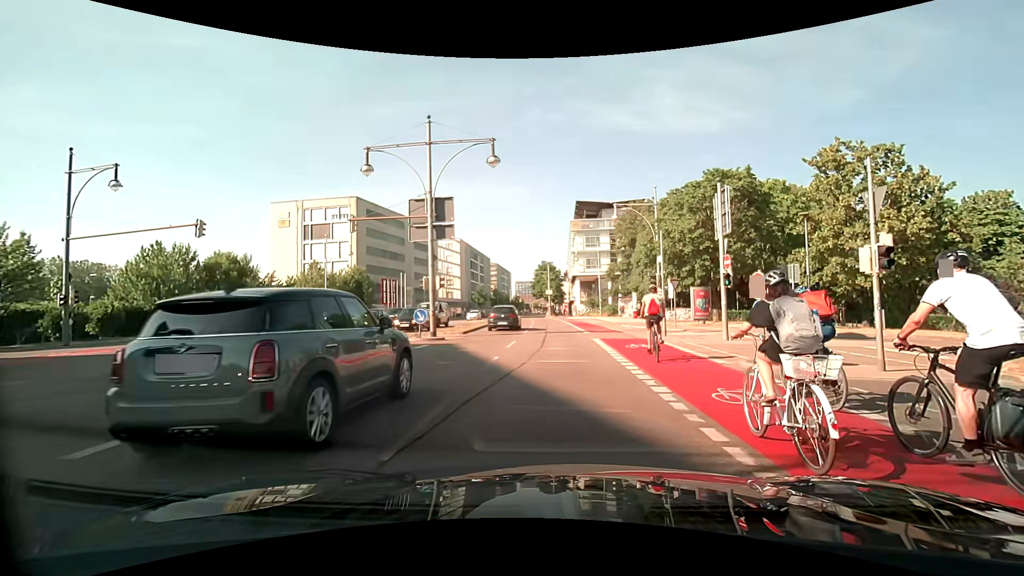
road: primary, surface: asphalt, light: Day
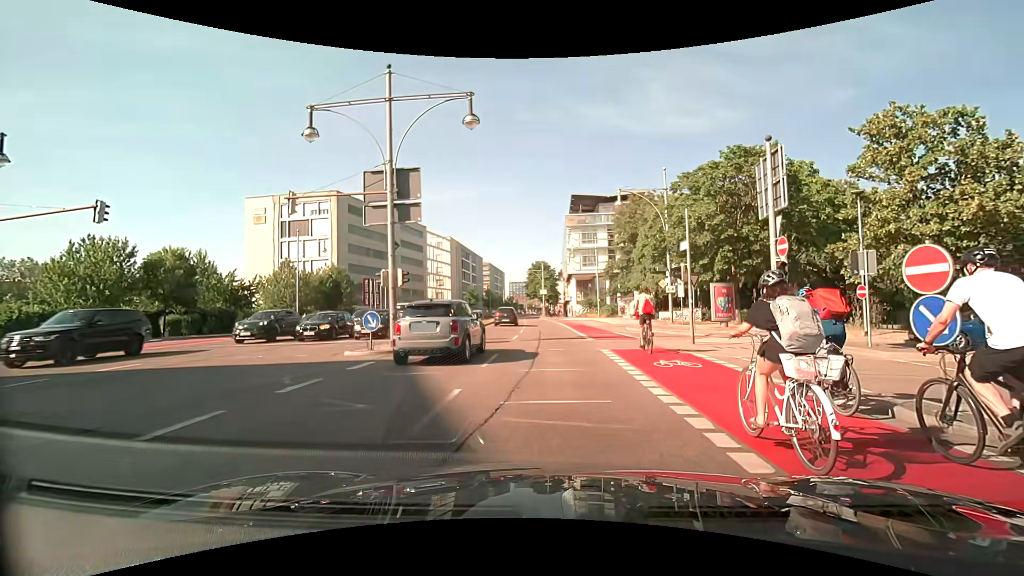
(0.0, +5.2) m; +1°
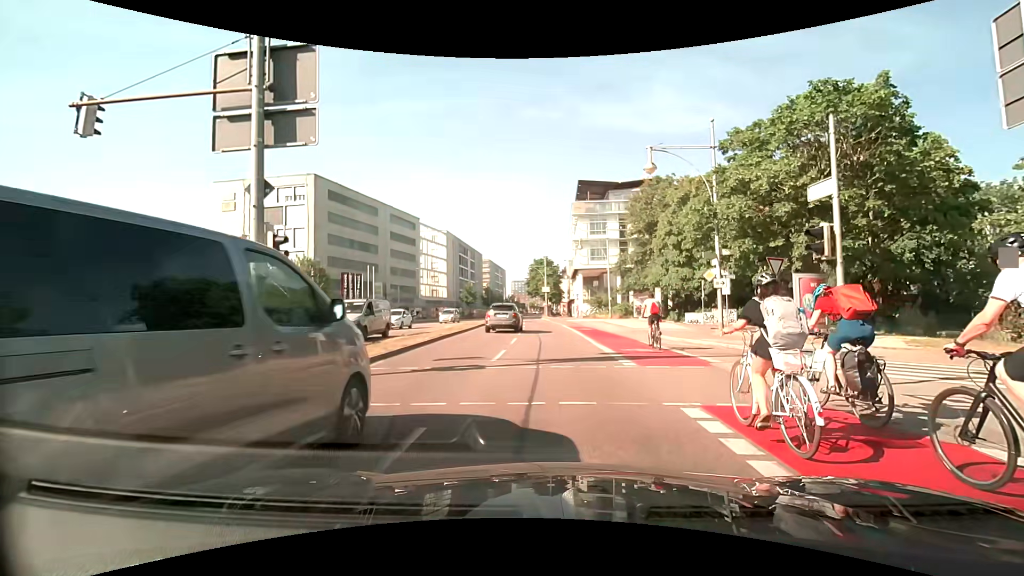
(-0.1, +8.8) m; -1°
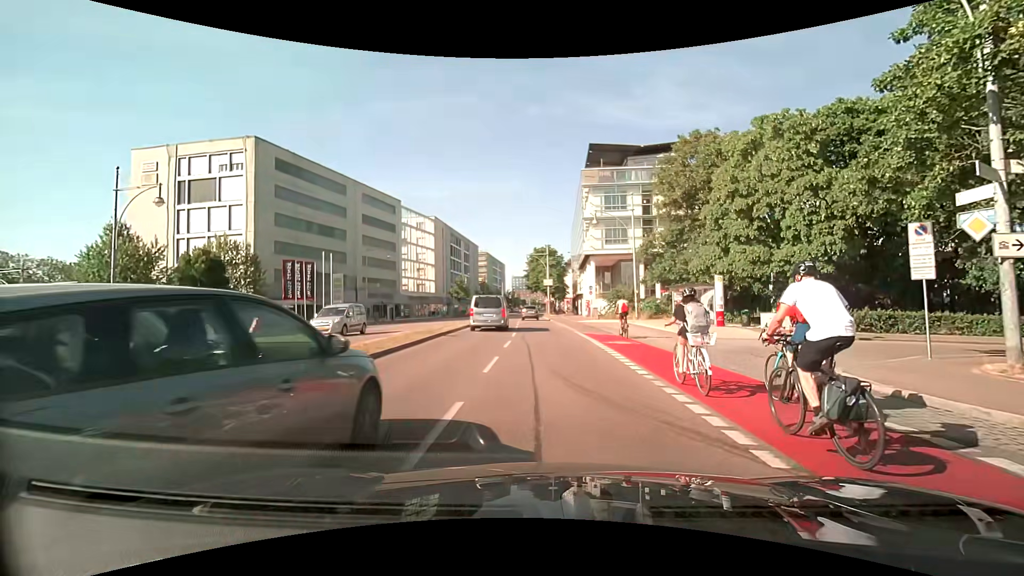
(0.0, +14.6) m; 0°
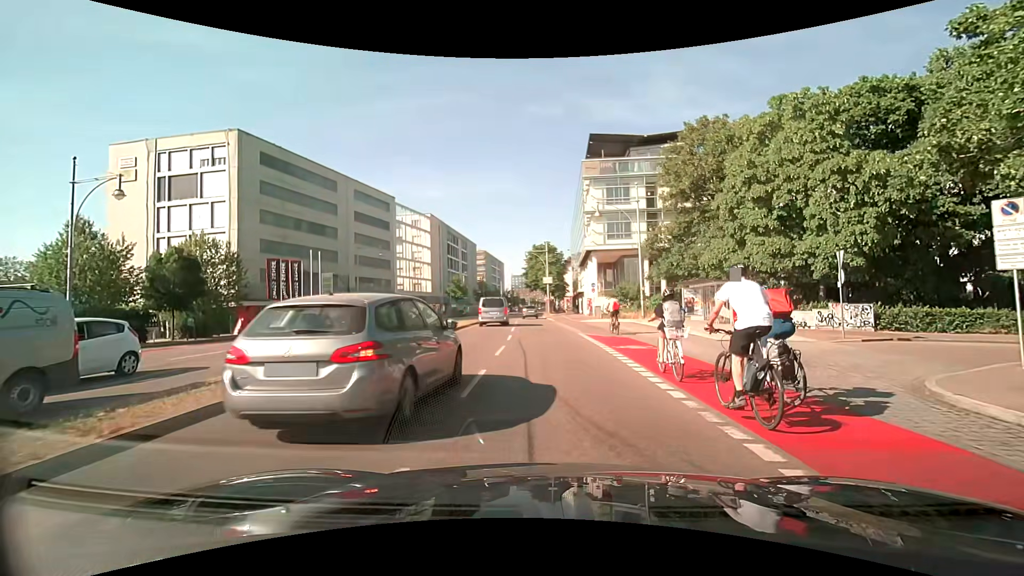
(0.0, +2.7) m; 0°
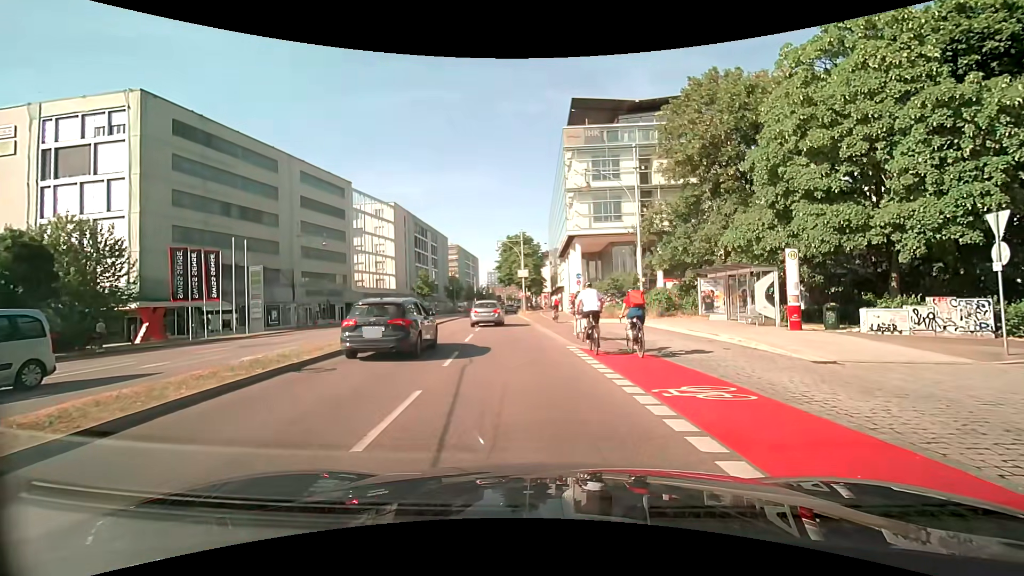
(+0.2, +8.4) m; +3°
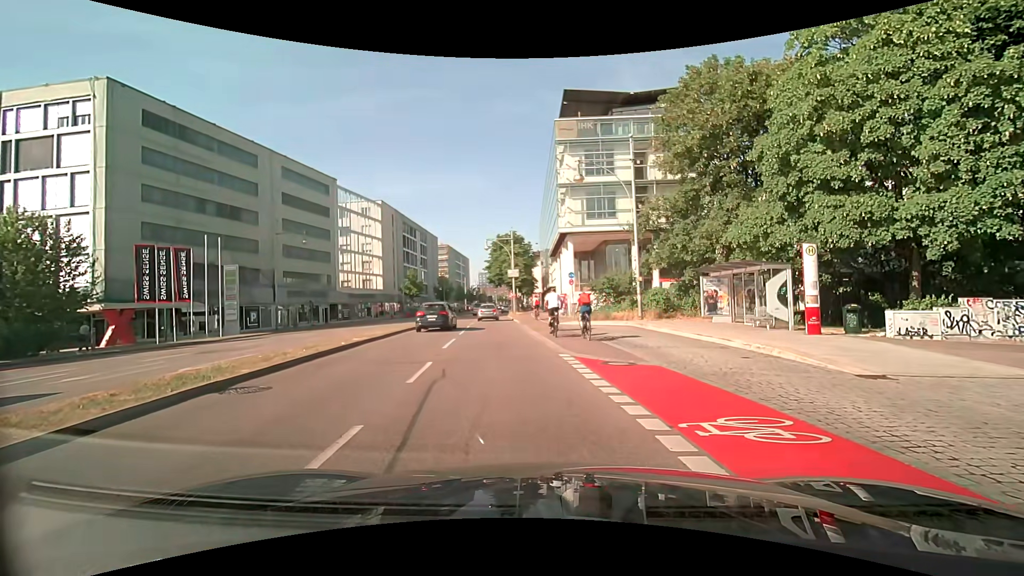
(0.0, +1.9) m; +1°
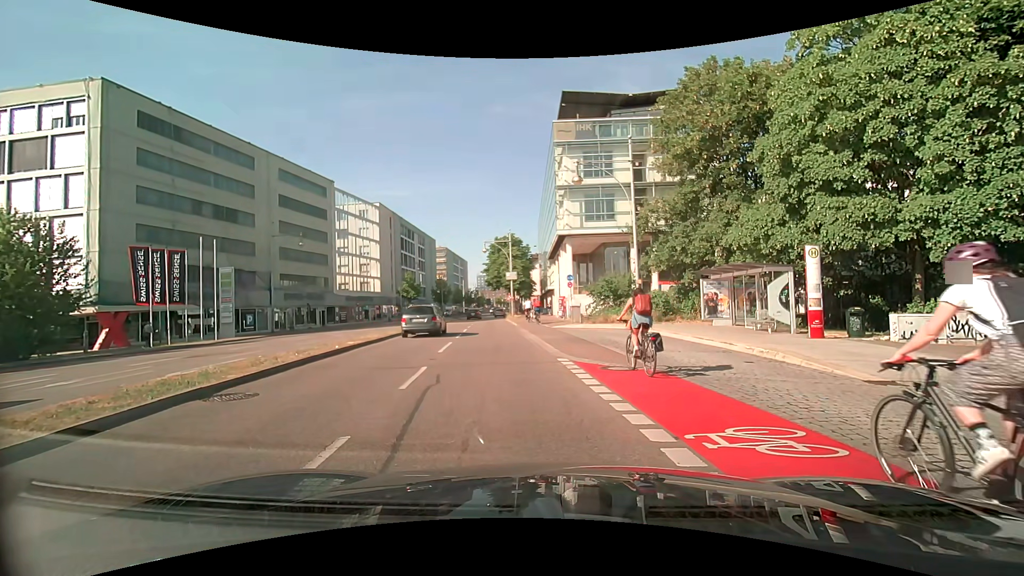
(0.0, +0.4) m; 0°
